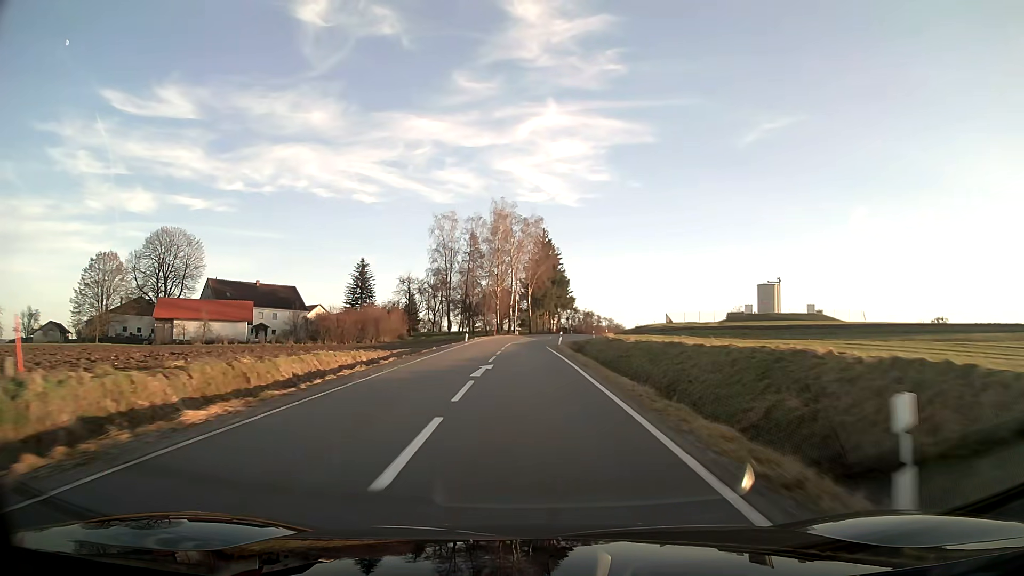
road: tertiary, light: Day
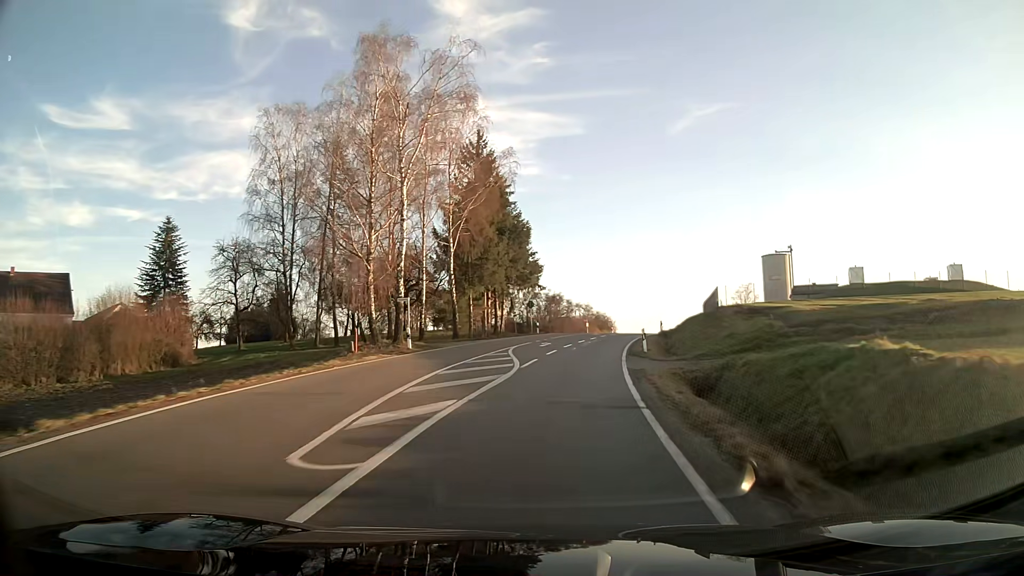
(+1.1, +55.1) m; +7°
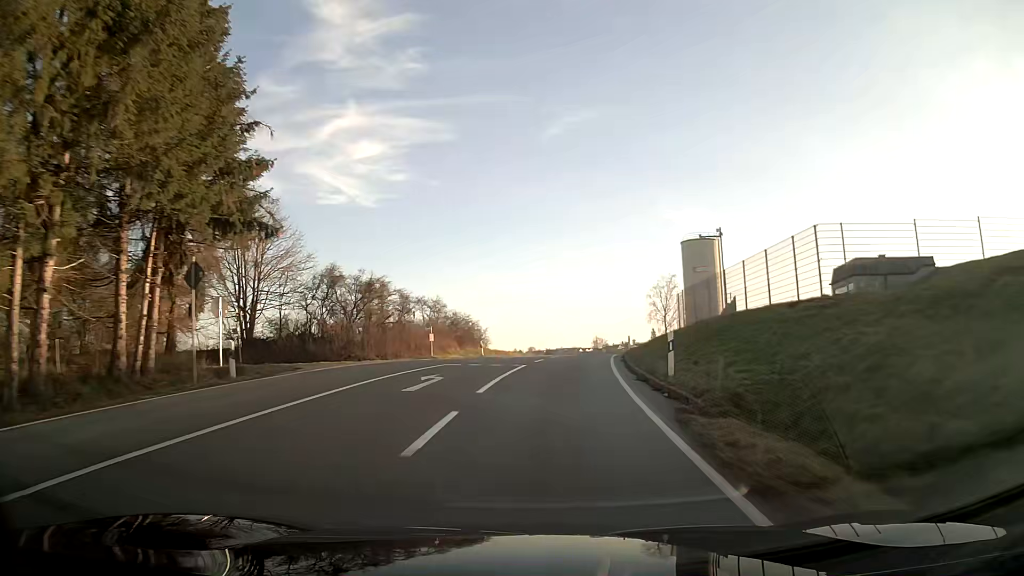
(+4.4, +42.0) m; +11°
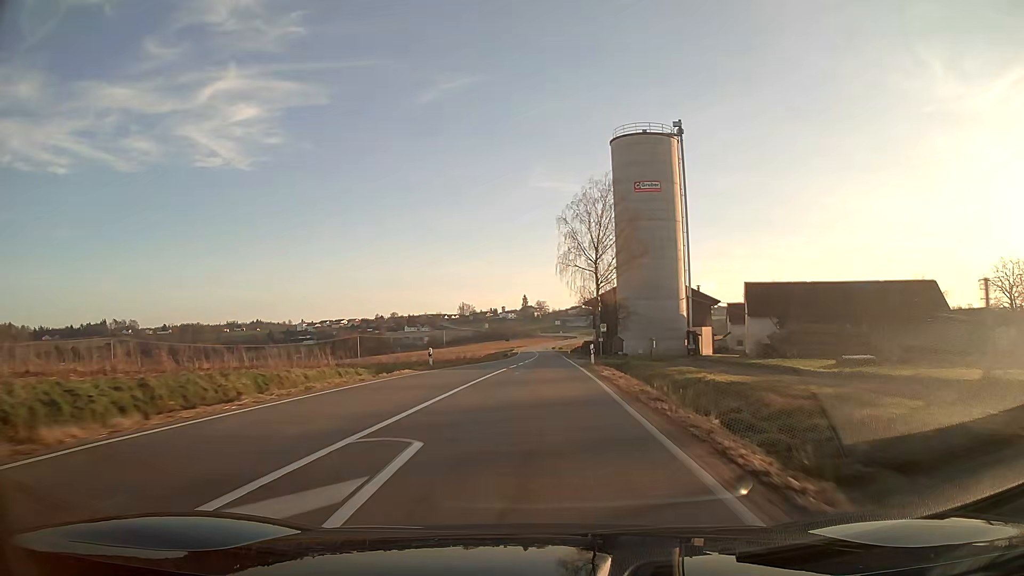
(+5.6, +56.3) m; +10°
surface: asphalt
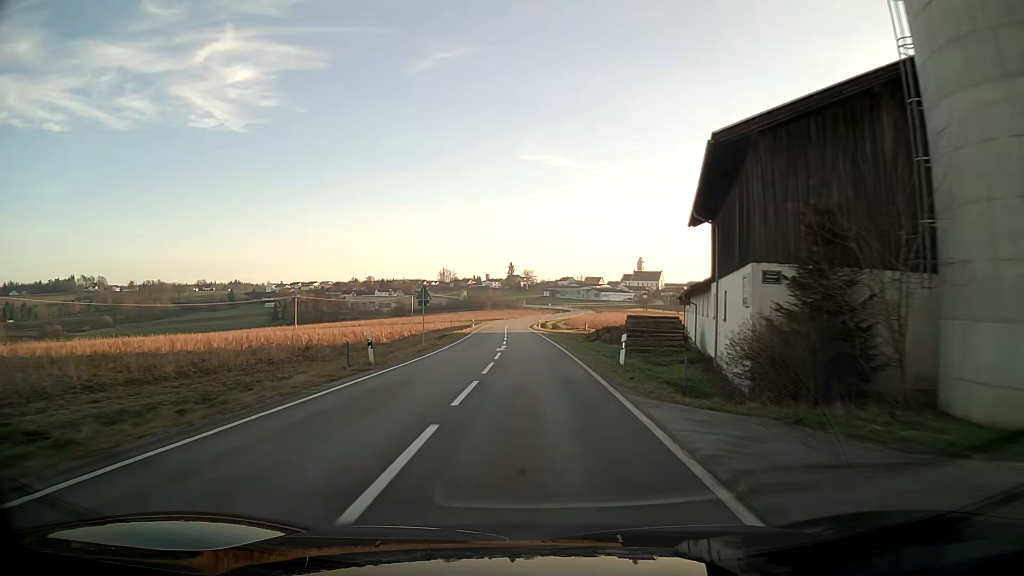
(+1.0, +61.6) m; +1°
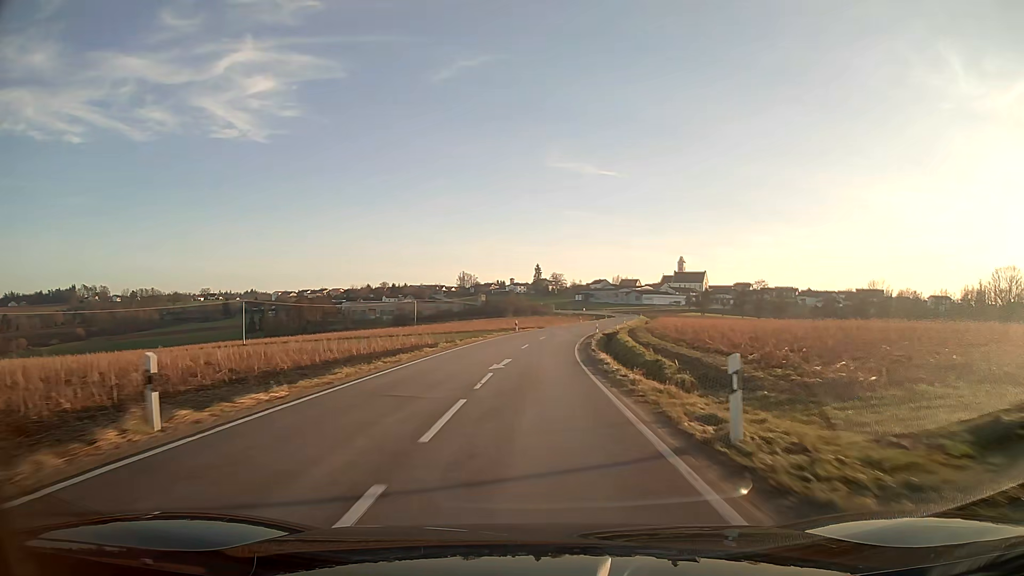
(-1.2, +63.4) m; -2°
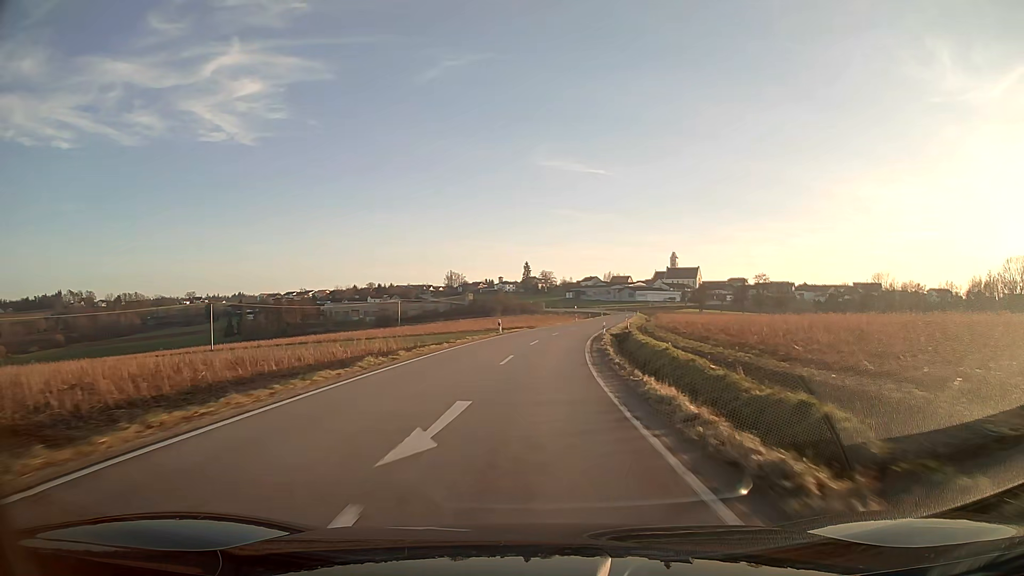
(+0.1, +12.9) m; +1°
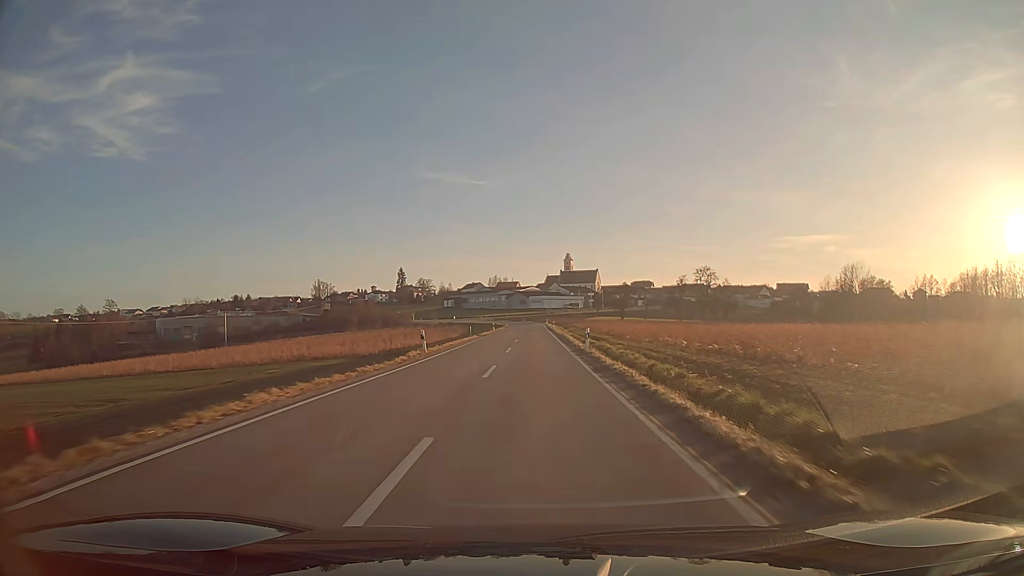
(+5.4, +64.3) m; +9°
